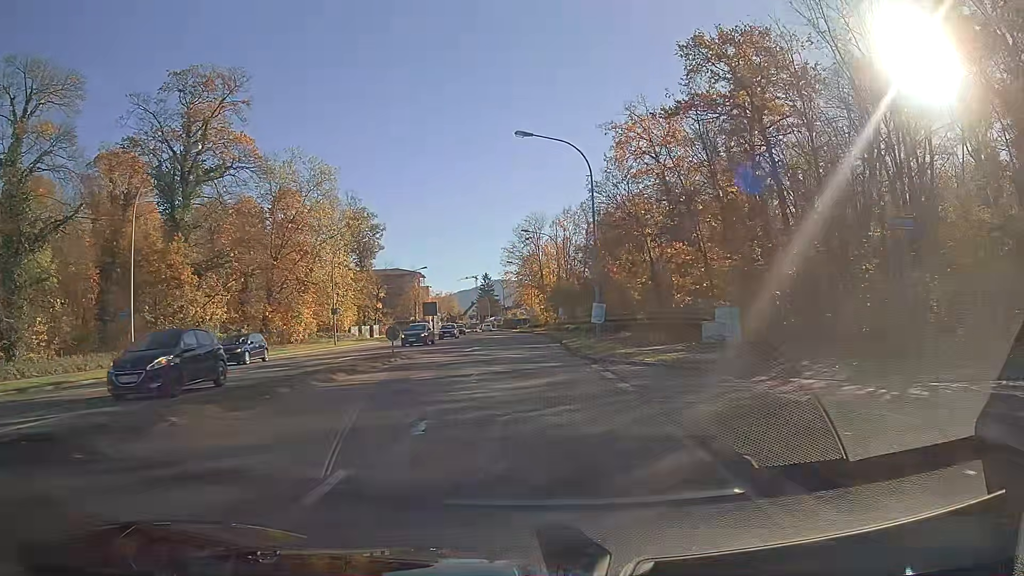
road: secondary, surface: asphalt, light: Day
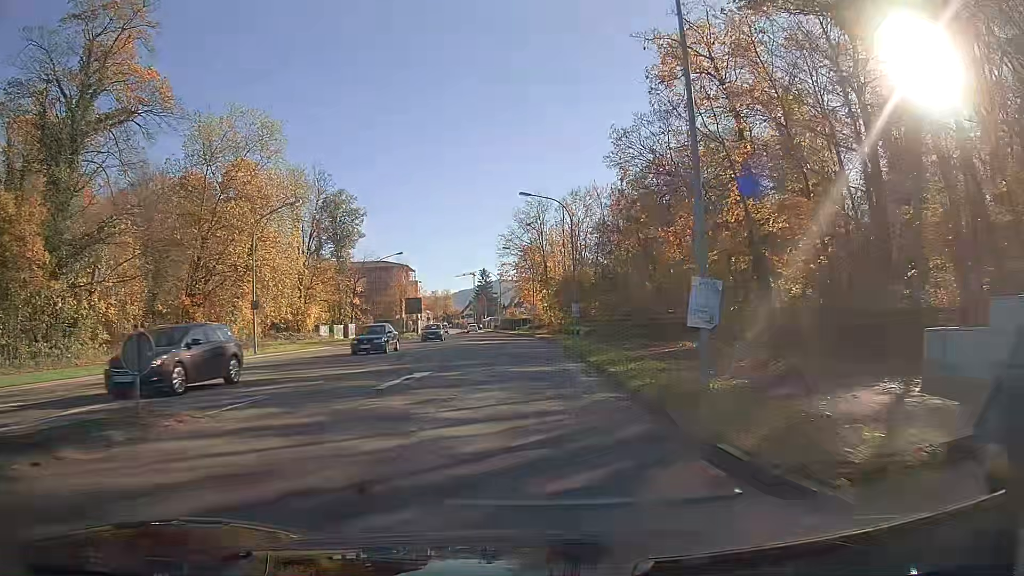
(0.0, +18.1) m; 0°
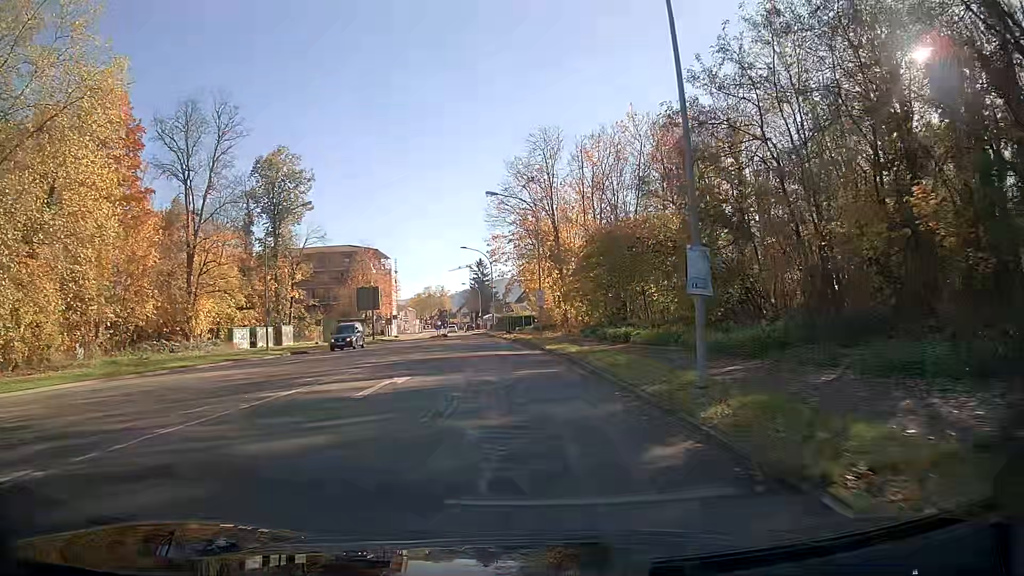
(-0.3, +31.5) m; -1°
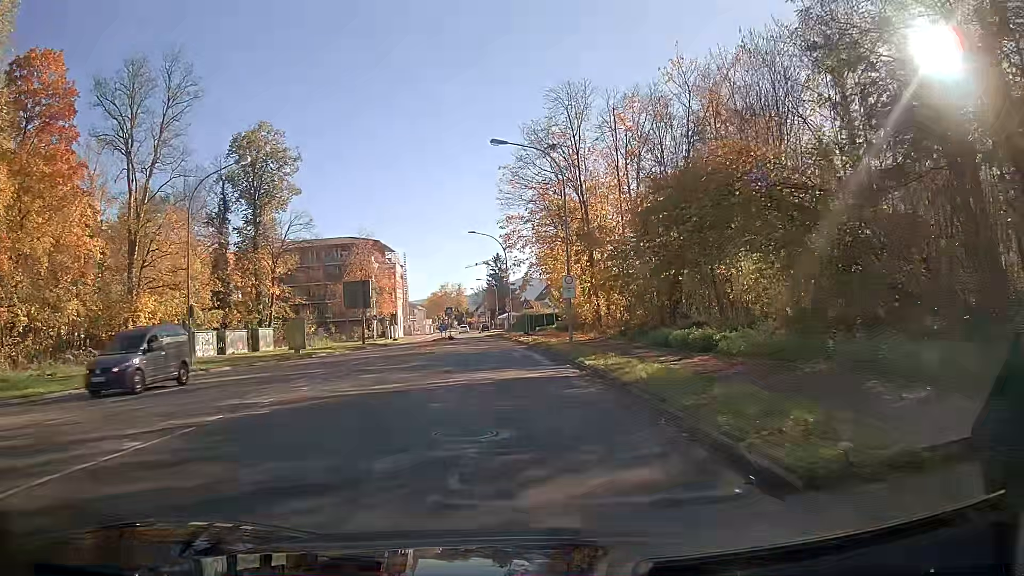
(-0.2, +12.6) m; -1°
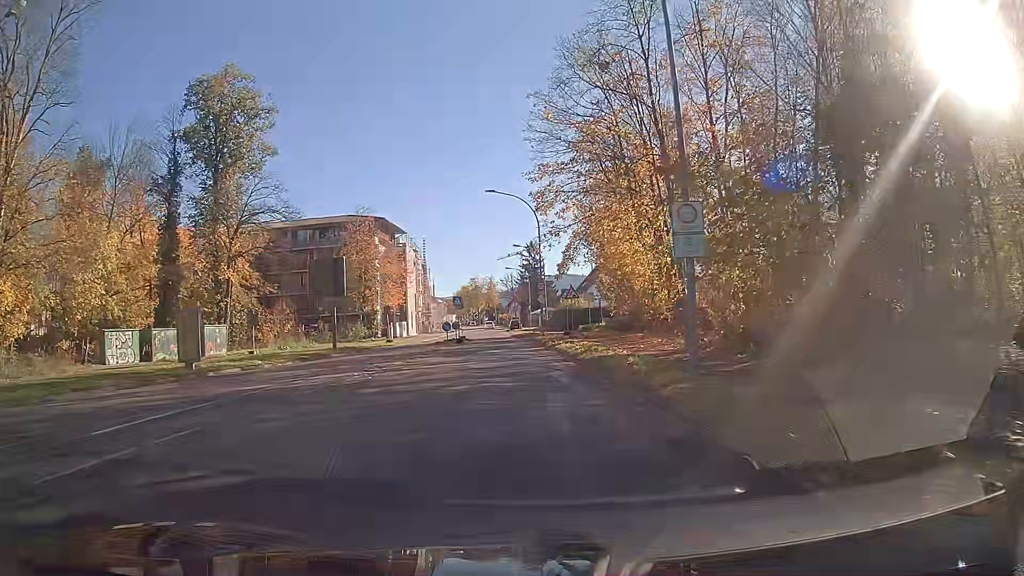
(-0.5, +18.2) m; -3°
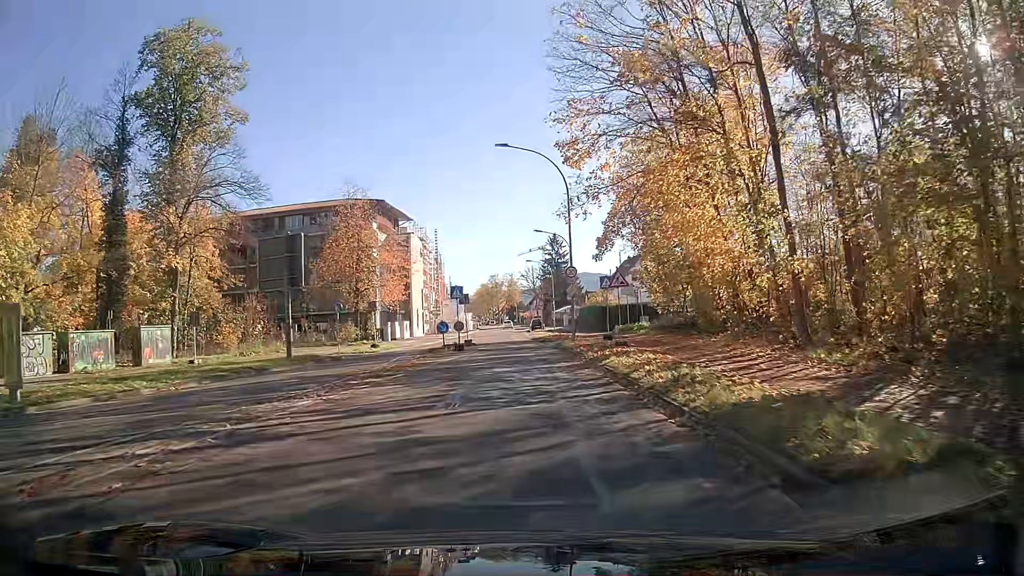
(-0.4, +11.6) m; -3°
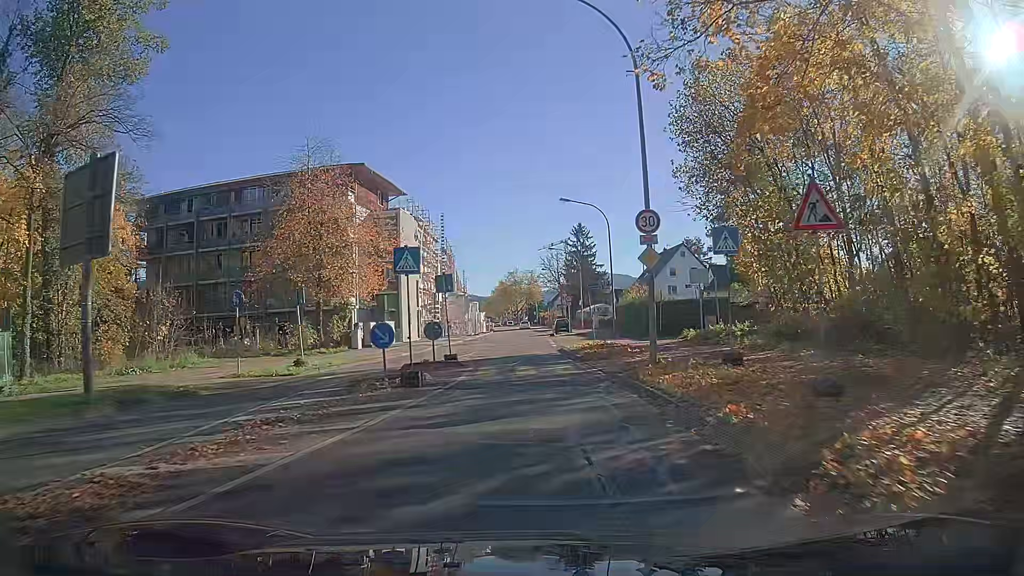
(+0.1, +16.5) m; 0°
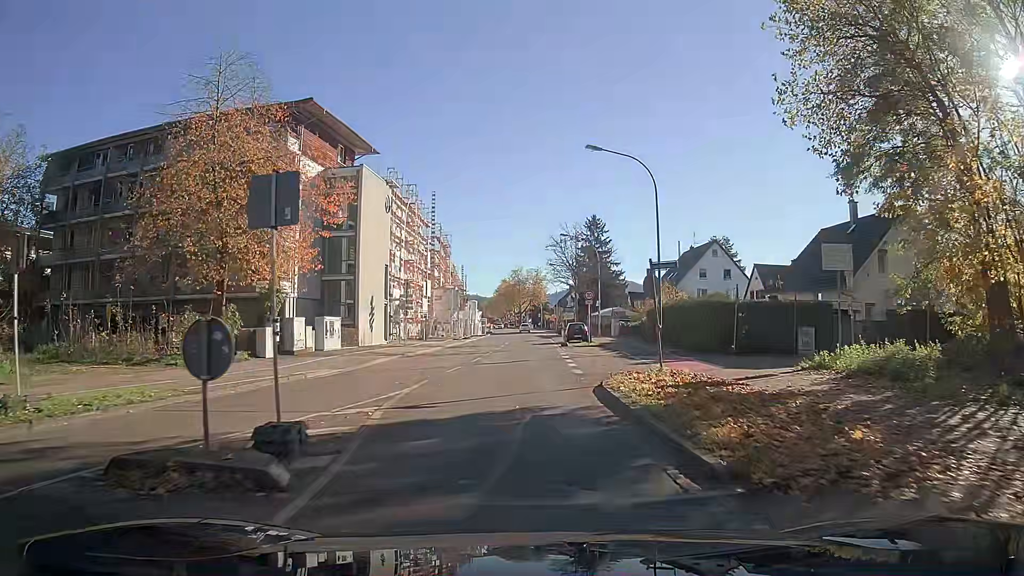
(0.0, +15.5) m; 0°
